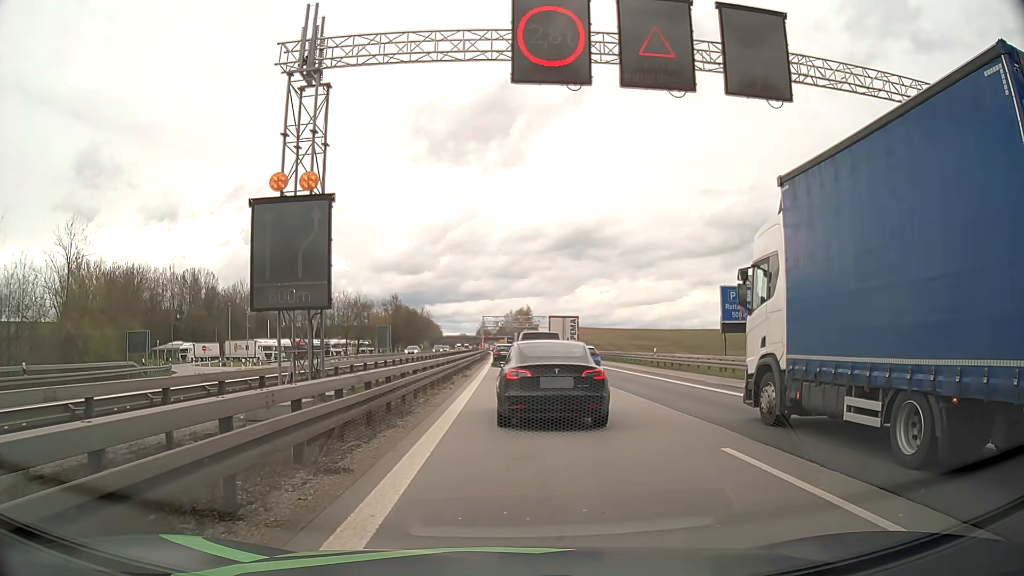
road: motorway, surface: asphalt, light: Day
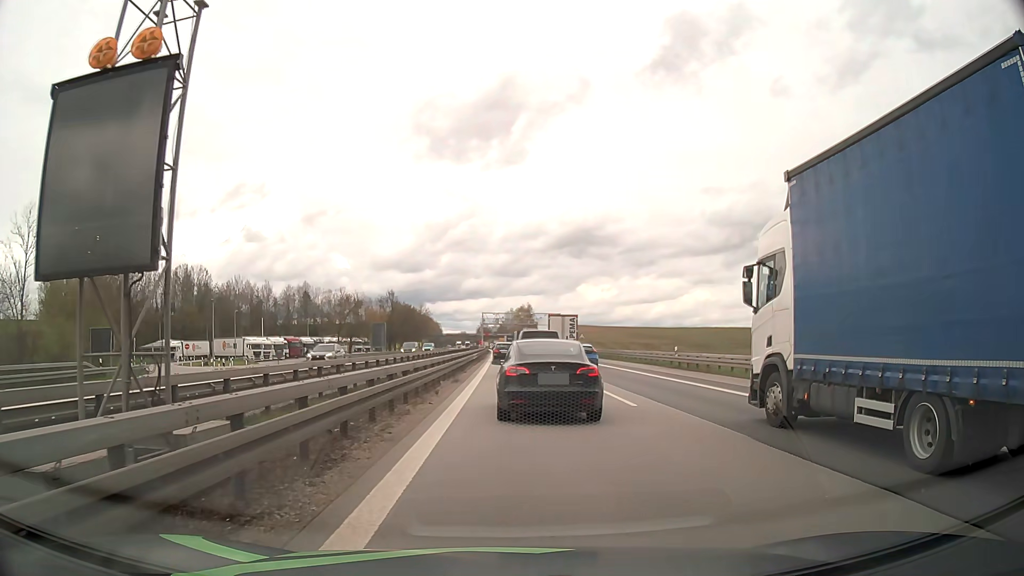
(0.0, +5.8) m; -1°
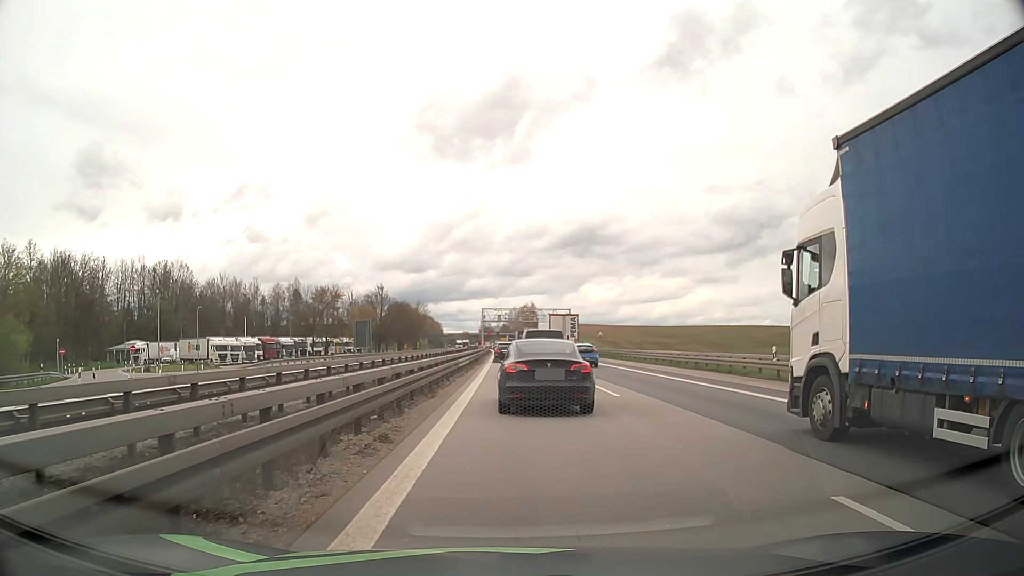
(0.0, +15.6) m; 0°
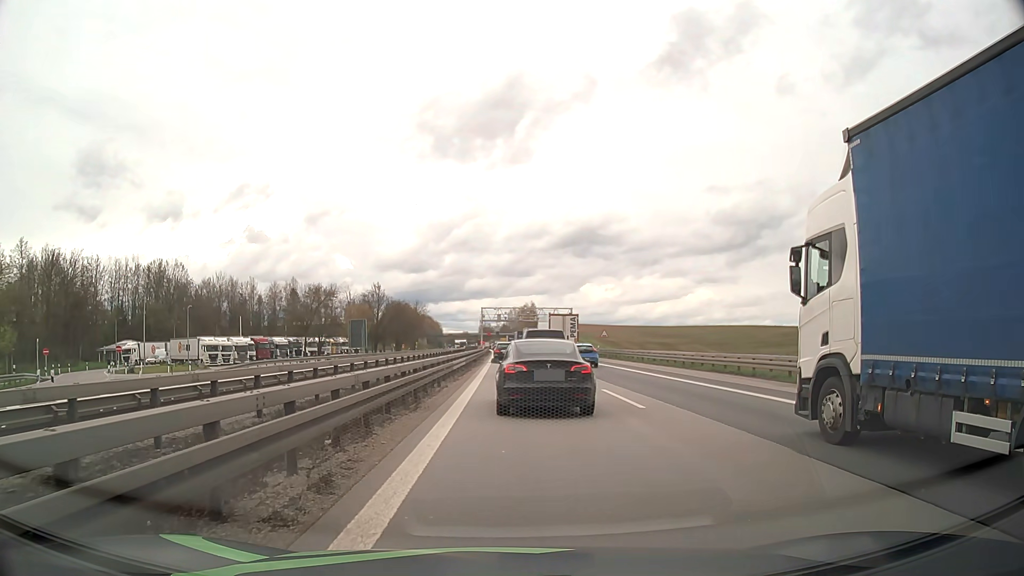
(0.0, +3.3) m; 0°
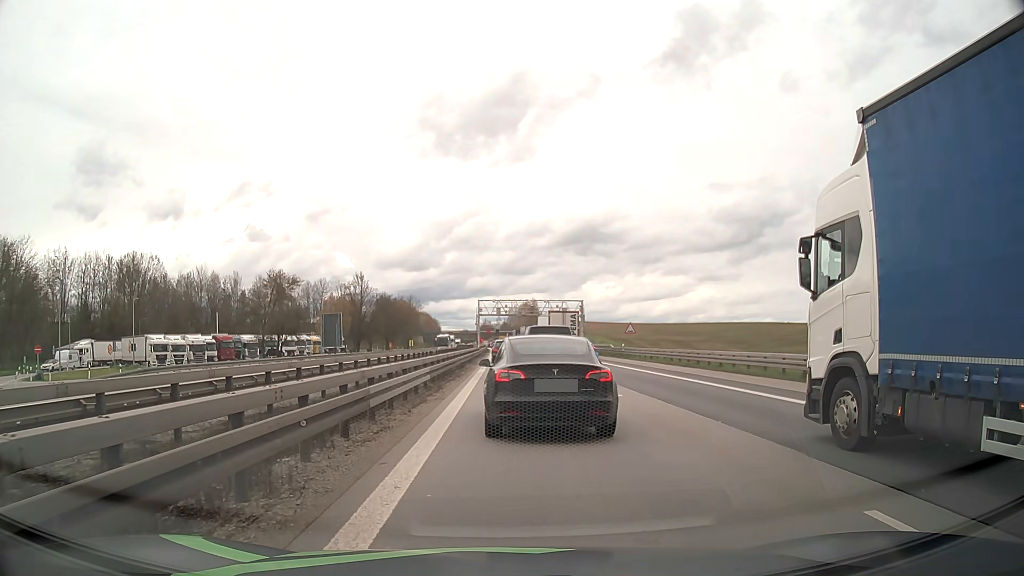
(0.0, +15.4) m; 0°
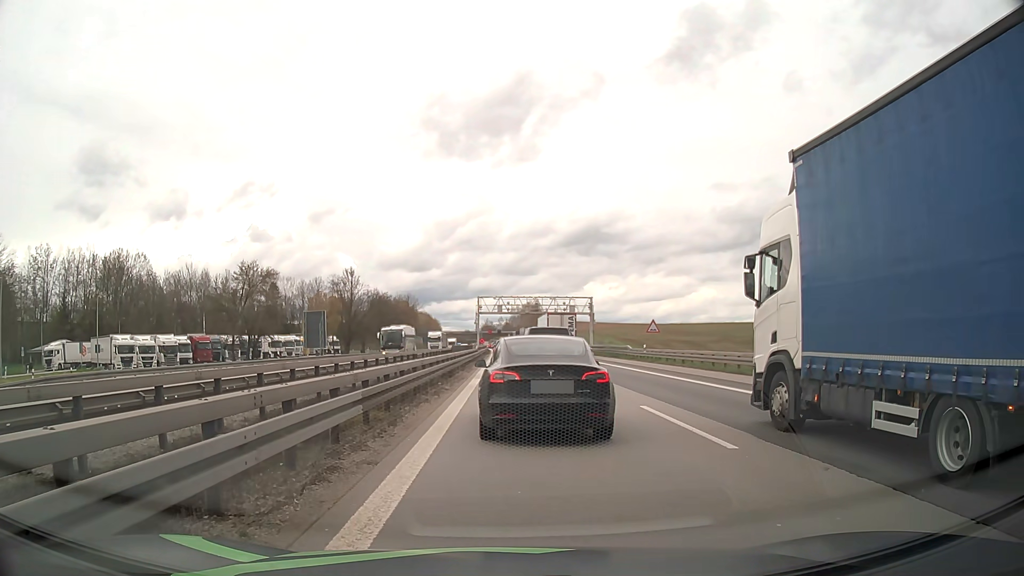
(0.0, +8.5) m; 0°
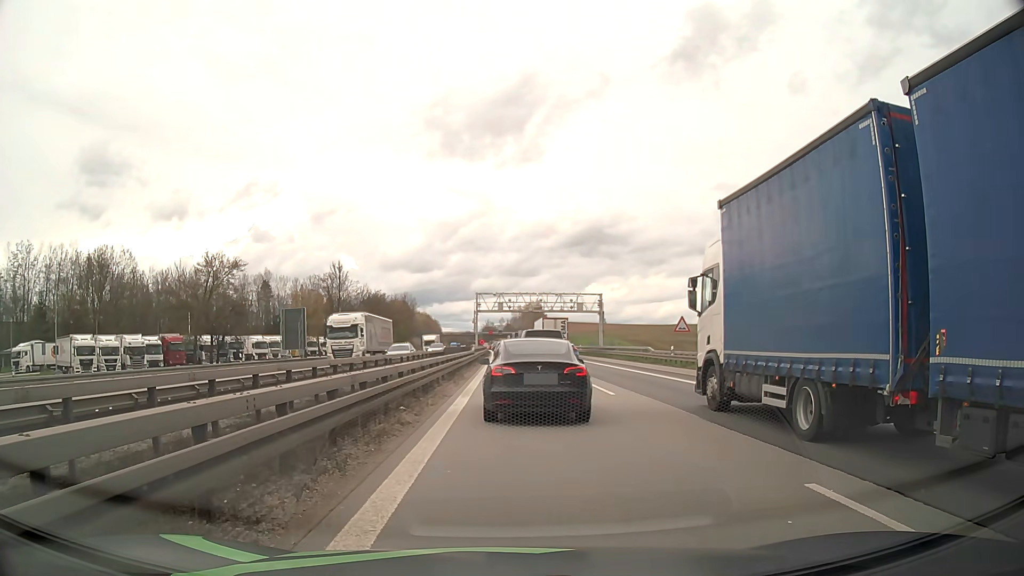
(-0.1, +8.2) m; 0°
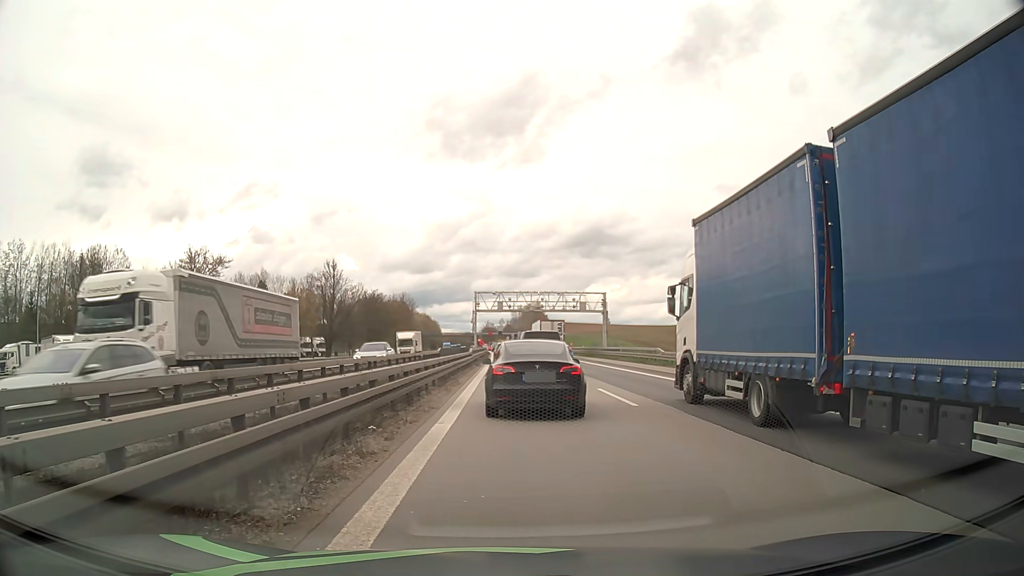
(0.0, +3.2) m; -2°
